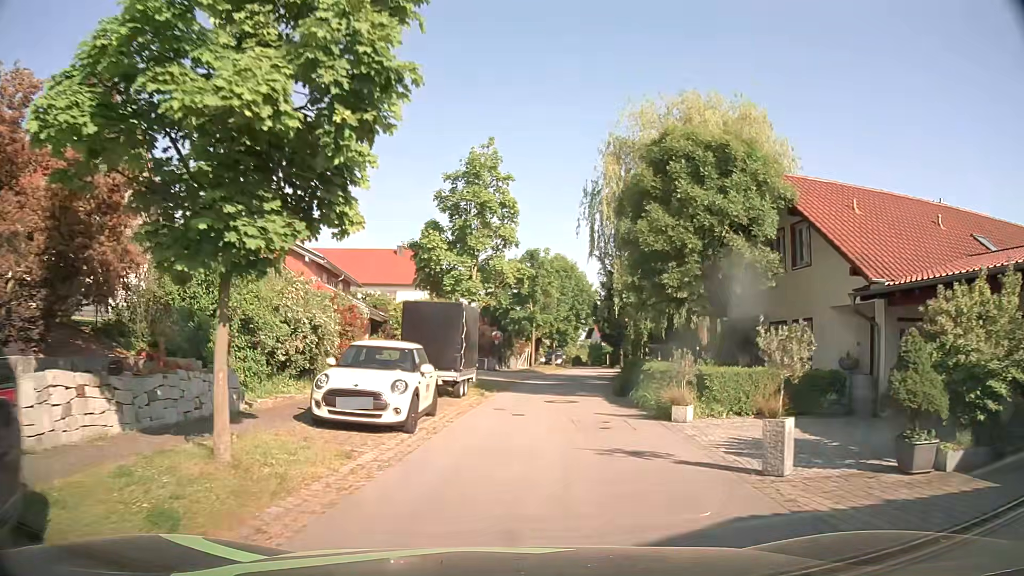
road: residential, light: Day
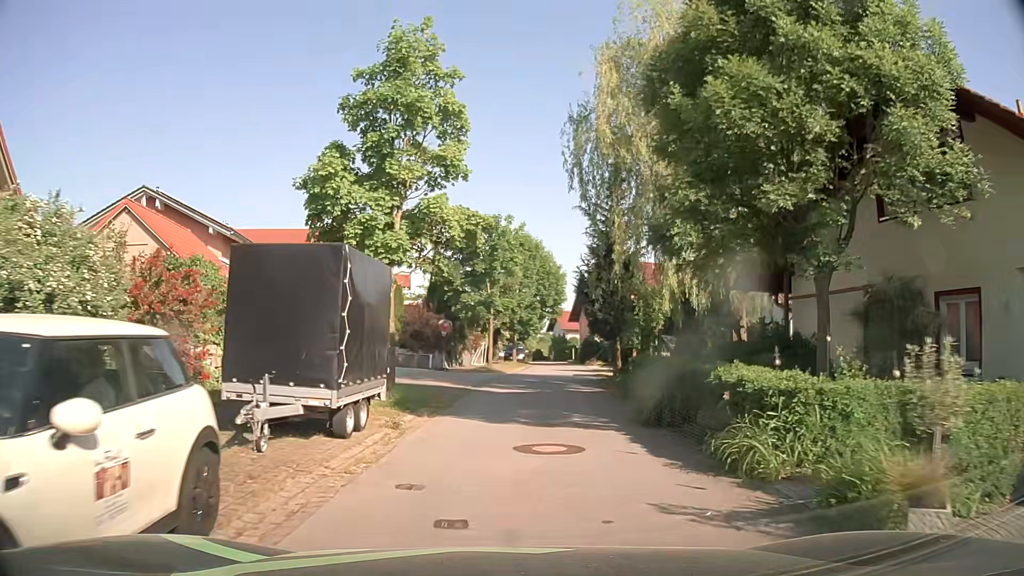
(+0.3, +9.1) m; +3°
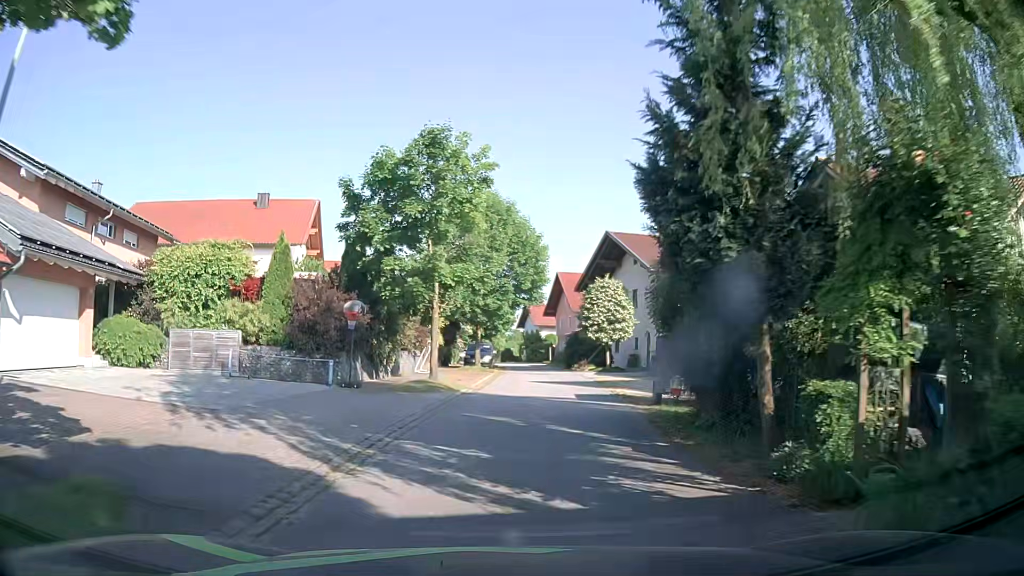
(+0.5, +13.8) m; +3°
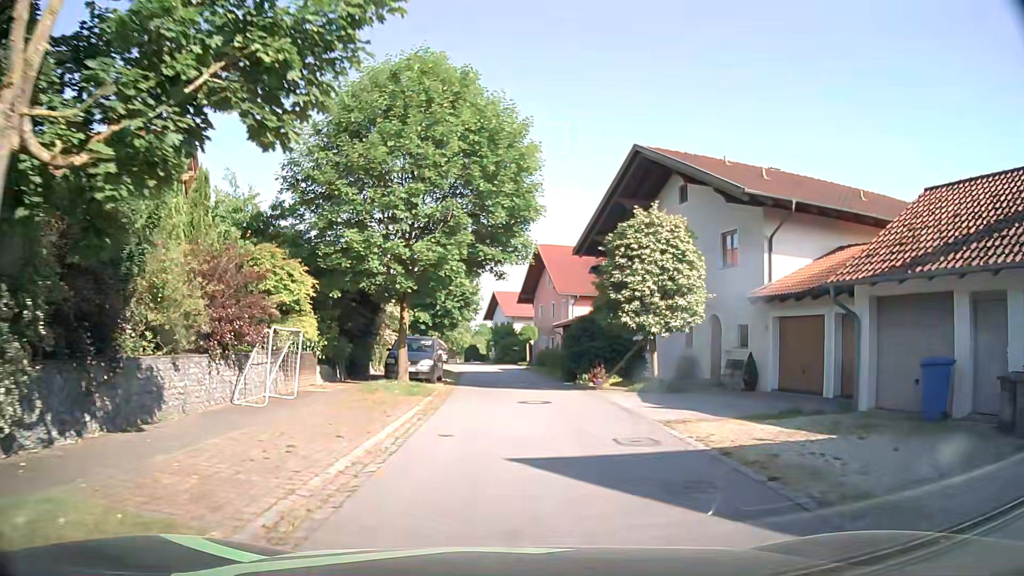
(+0.3, +18.4) m; +2°
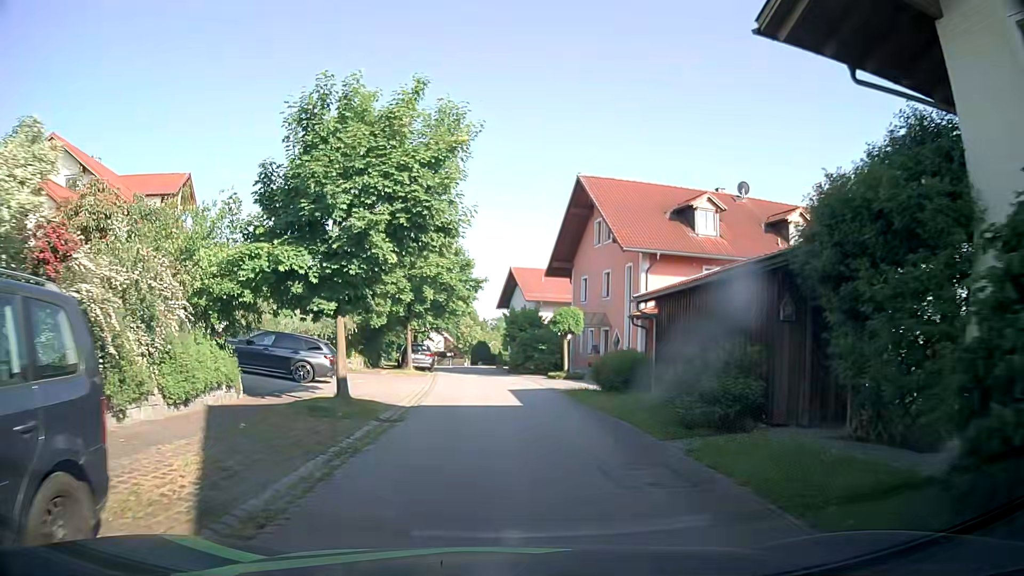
(+0.3, +22.9) m; -1°
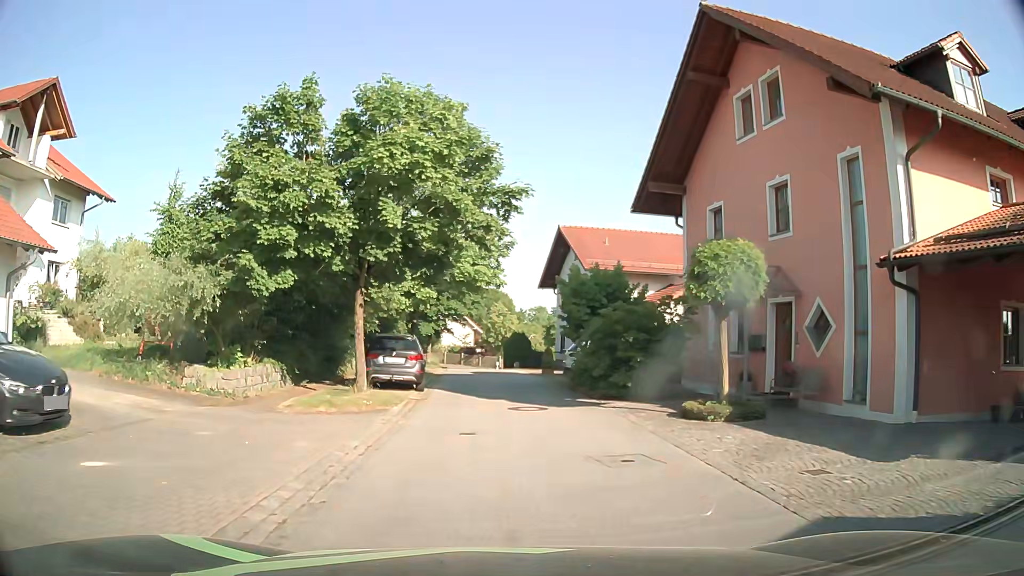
(-0.6, +18.2) m; -2°
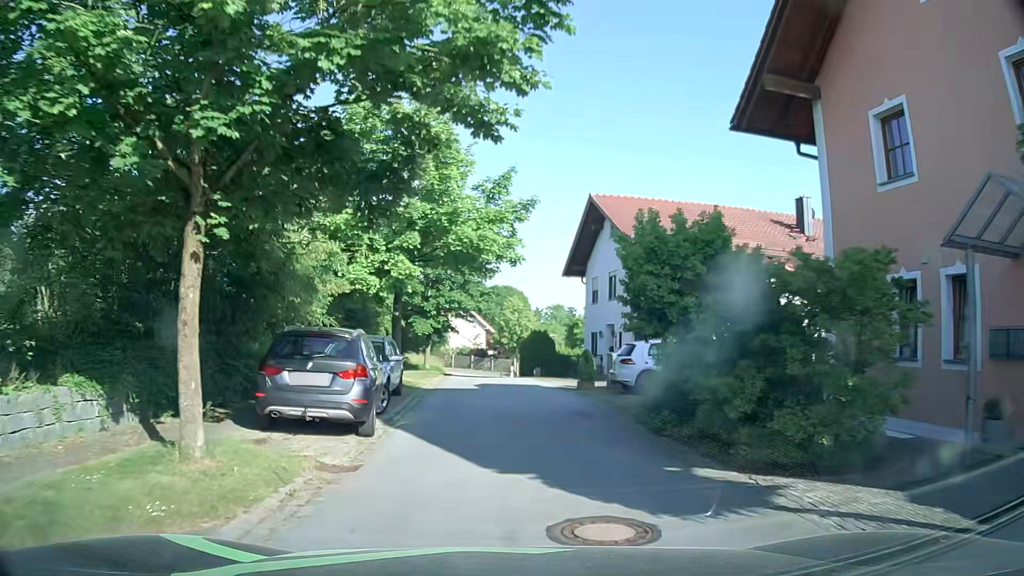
(-0.2, +9.1) m; -2°
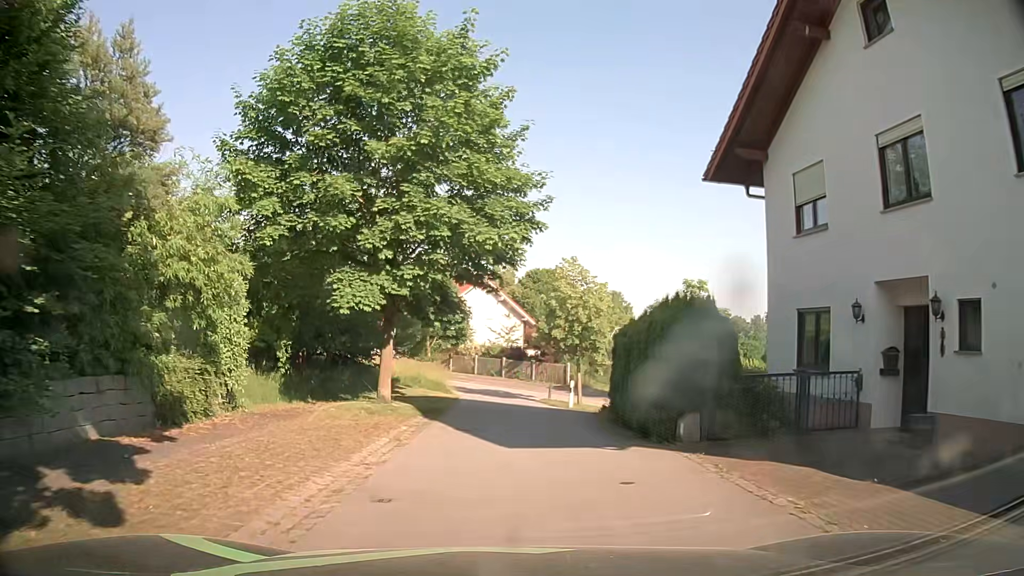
(-0.9, +22.5) m; -4°
(0, +10) (0, +20) (0, +30) (-3, +40) (-8, +48) (-15, +55) (-23, +61) (-31, +67) (-35, +76) (-31, +85) m
